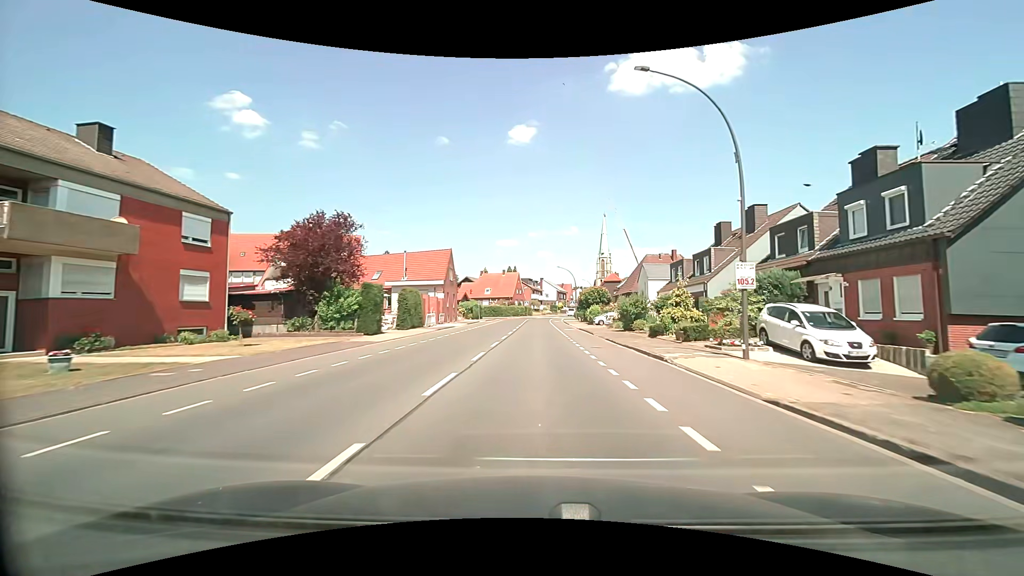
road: secondary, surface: asphalt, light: Day
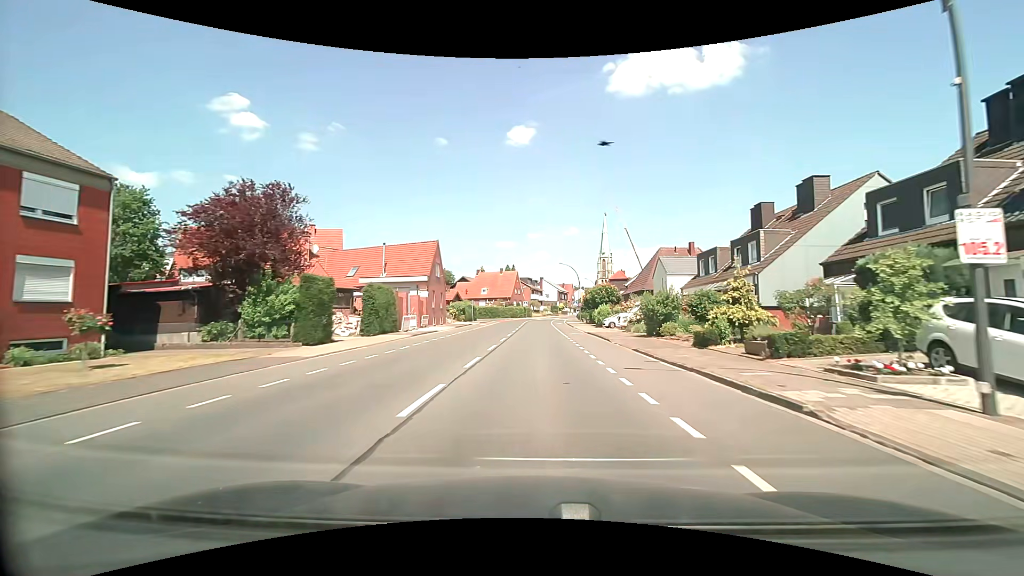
(0.0, +7.6) m; 0°
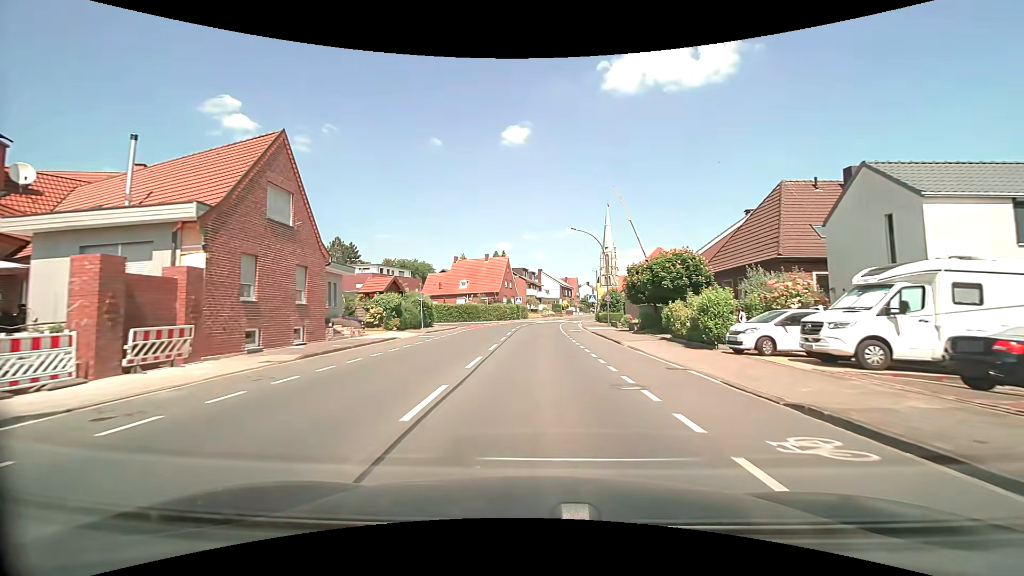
(0.0, +30.2) m; 0°
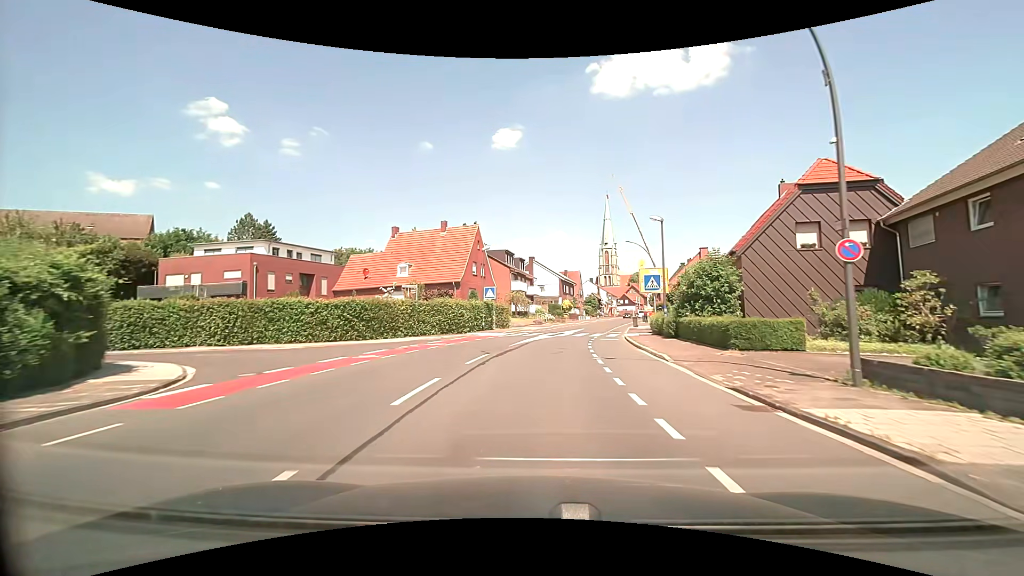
(+0.5, +34.7) m; +1°
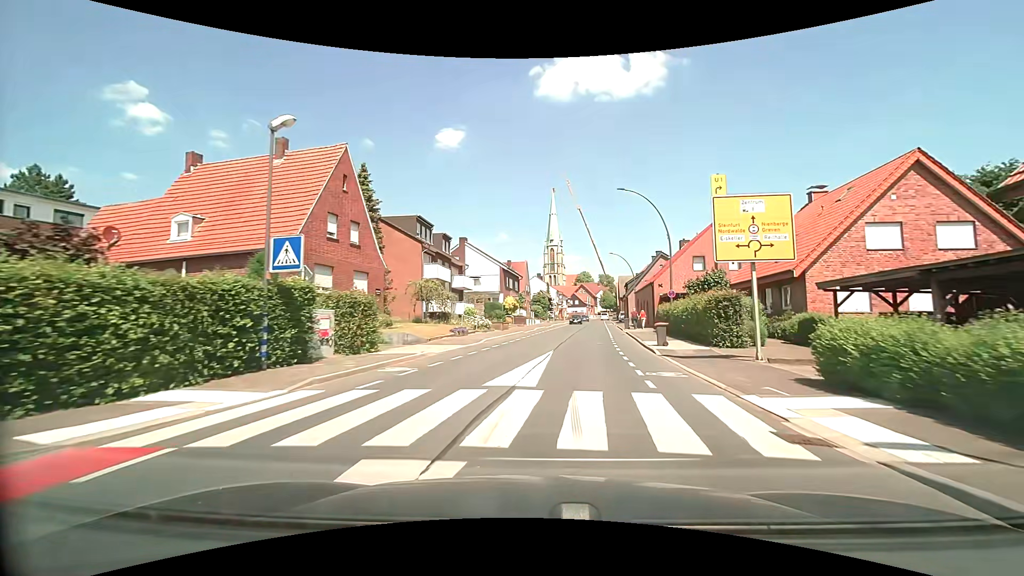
(+1.0, +25.0) m; +6°
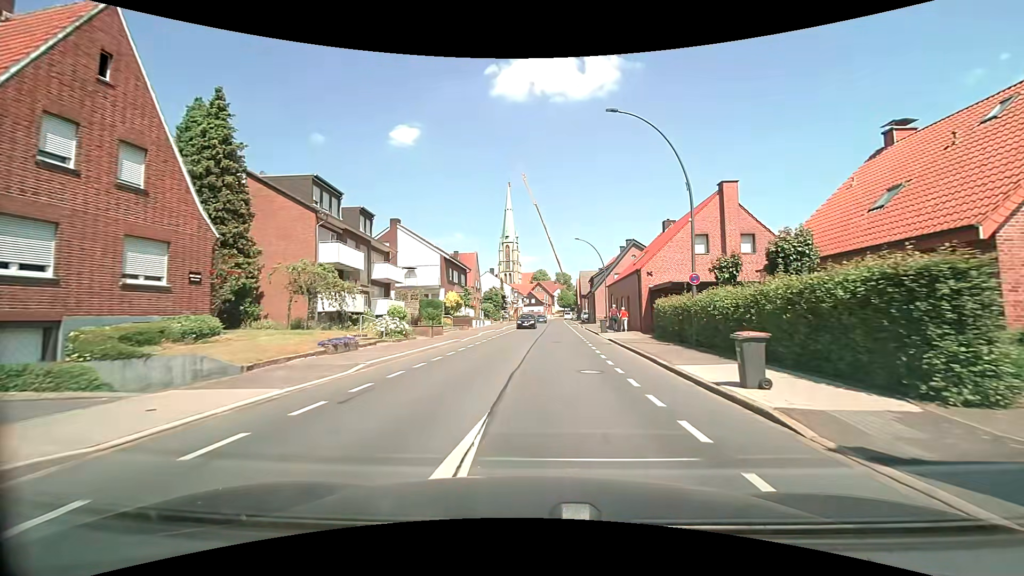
(+0.7, +12.4) m; +6°
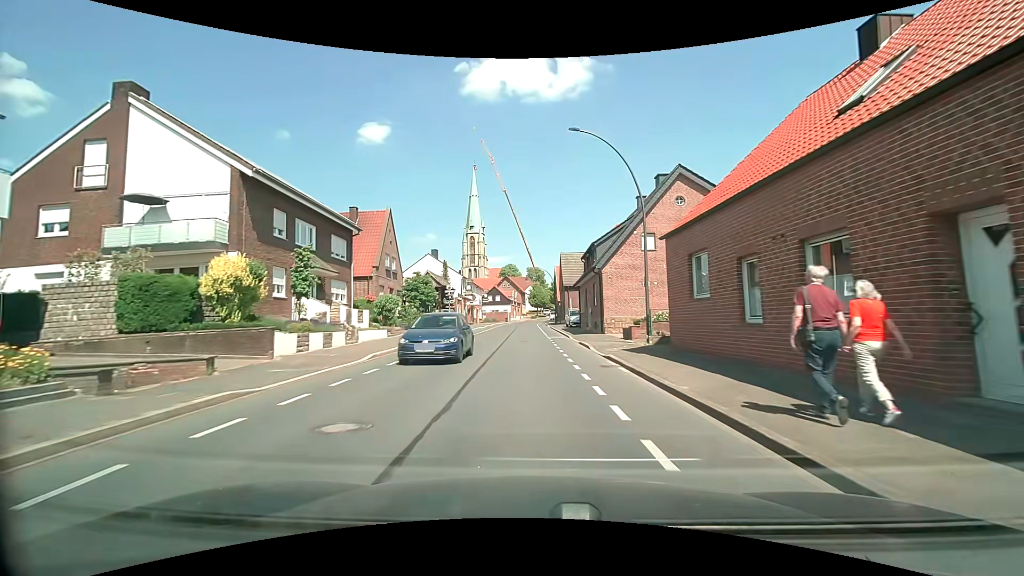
(+1.4, +31.5) m; +3°
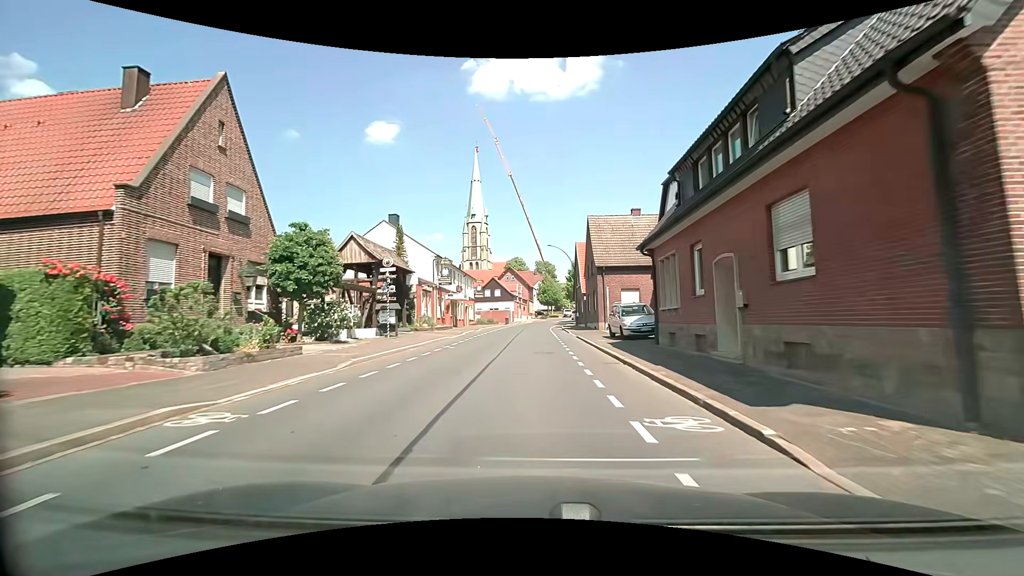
(-0.3, +25.3) m; -1°
(0, +10) (0, +20) (0, +30) (0, +40) (0, +50) (+1, +60) (+1, +70) (+2, +80) (+4, +90) (+6, +99) m
